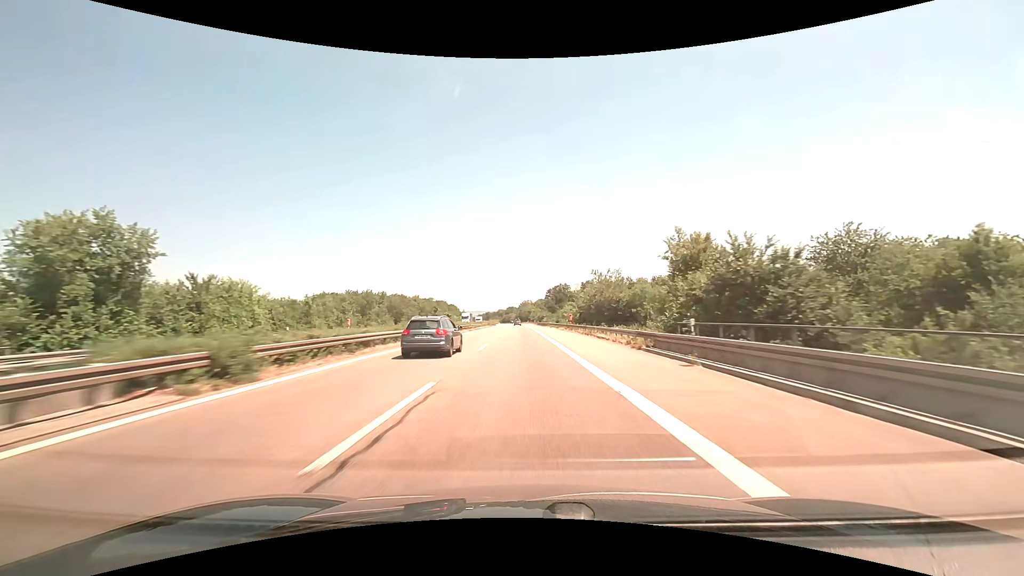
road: motorway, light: Day
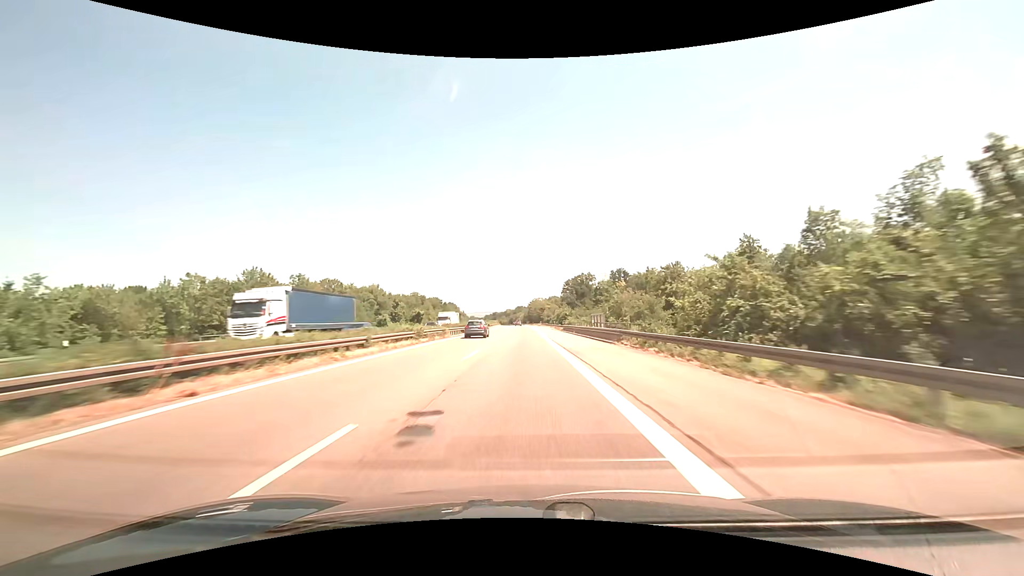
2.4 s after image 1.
(-0.6, +75.9) m; -1°
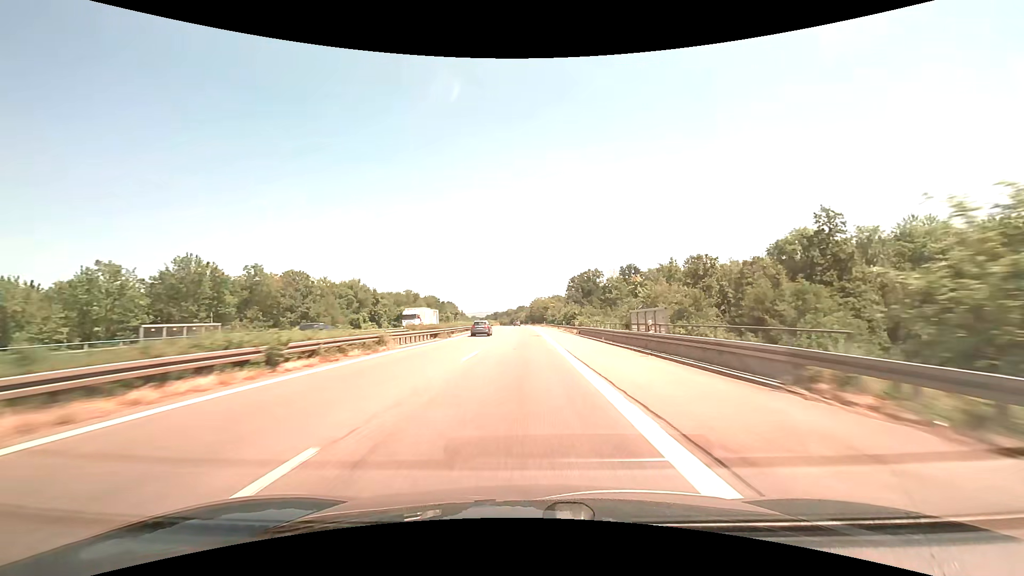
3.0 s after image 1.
(0.0, +19.1) m; 0°
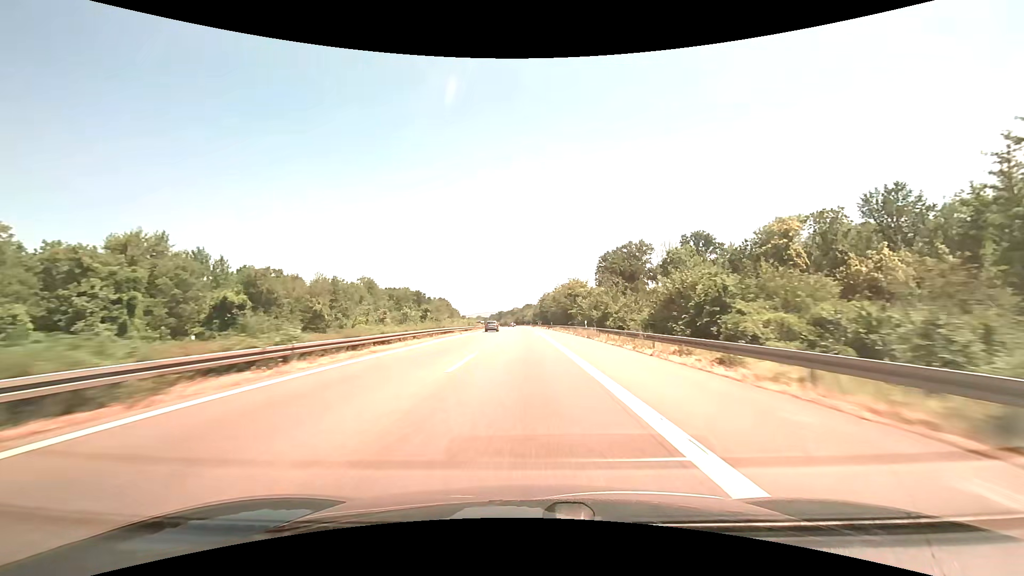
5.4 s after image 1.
(-0.7, +76.8) m; -1°
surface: asphalt
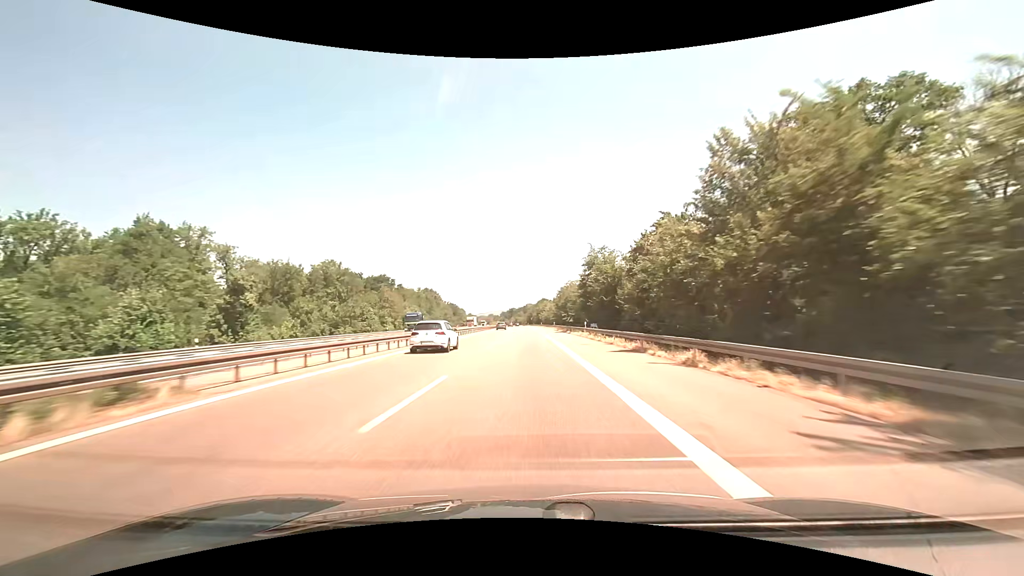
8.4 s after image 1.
(-1.3, +96.8) m; -2°
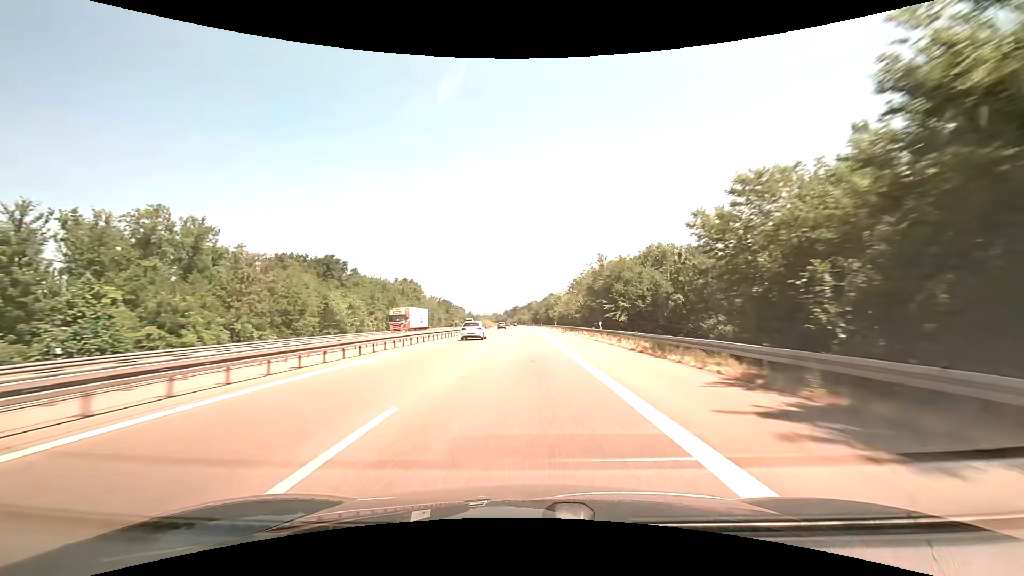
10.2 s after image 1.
(-0.3, +58.7) m; -1°
(0, +10) (0, +20) (0, +30) (0, +40) (0, +50) (0, +60) (0, +70) (-1, +80) (-1, +90) (-1, +100) m
